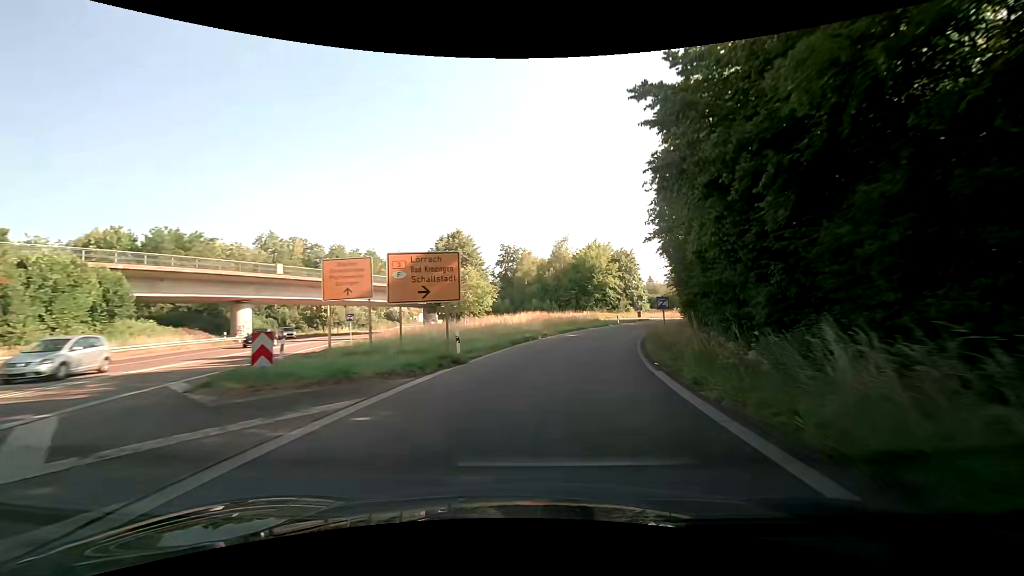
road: trunk_link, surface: asphalt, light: Day
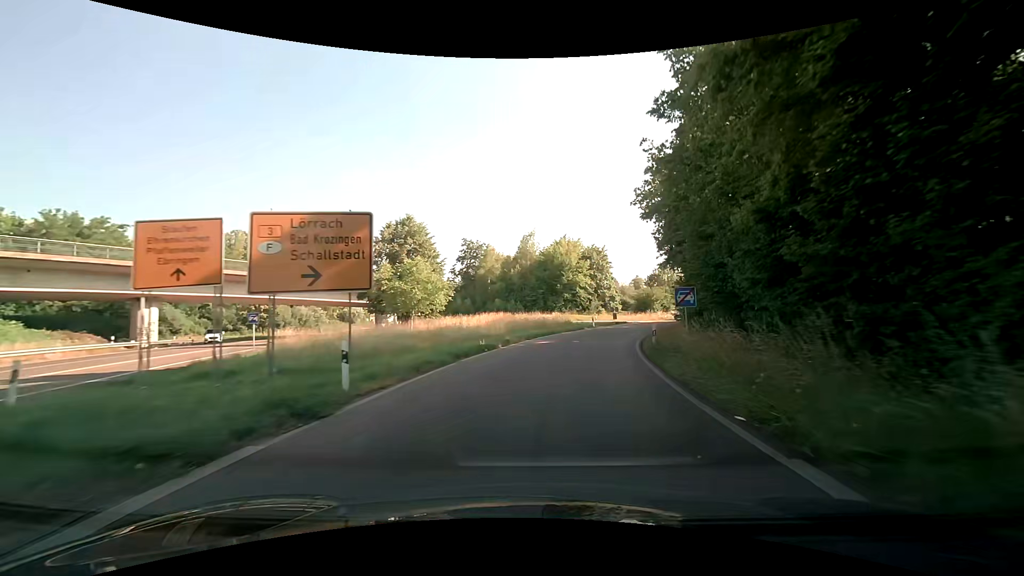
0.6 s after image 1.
(+0.2, +8.2) m; +3°
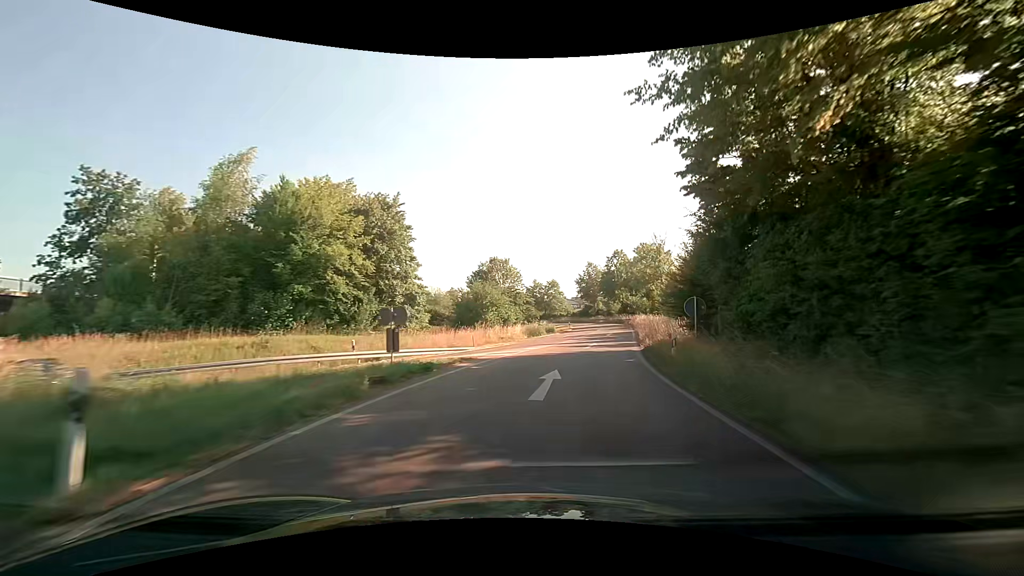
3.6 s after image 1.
(+8.0, +41.6) m; +21°
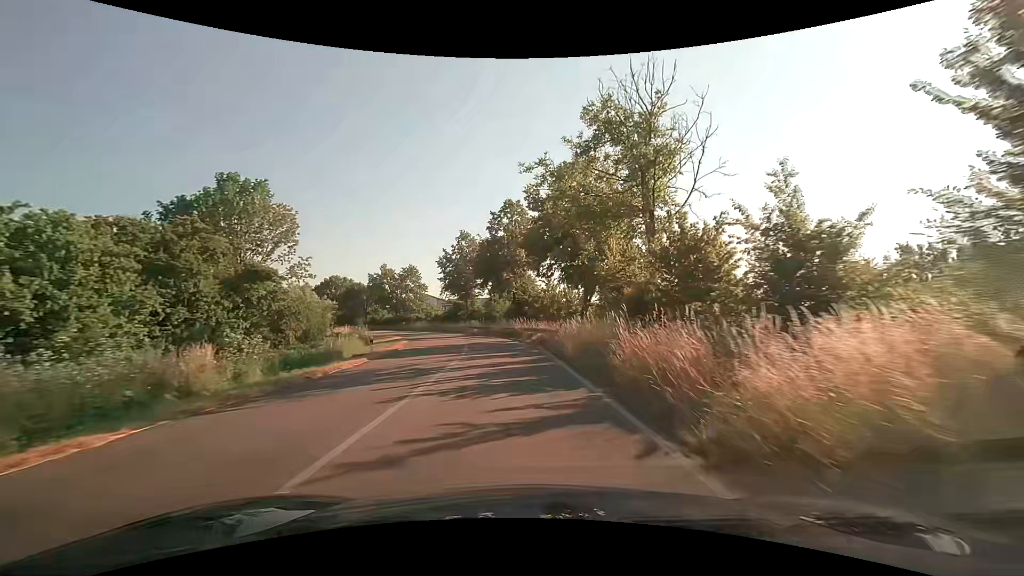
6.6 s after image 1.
(+7.0, +42.2) m; +14°
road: primary_link
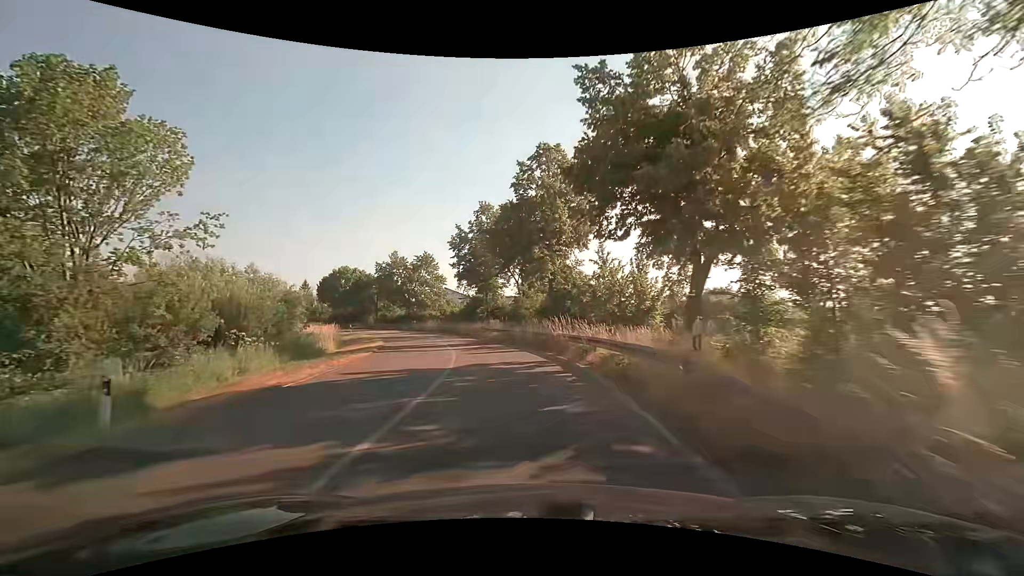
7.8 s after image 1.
(-0.4, +15.5) m; -4°
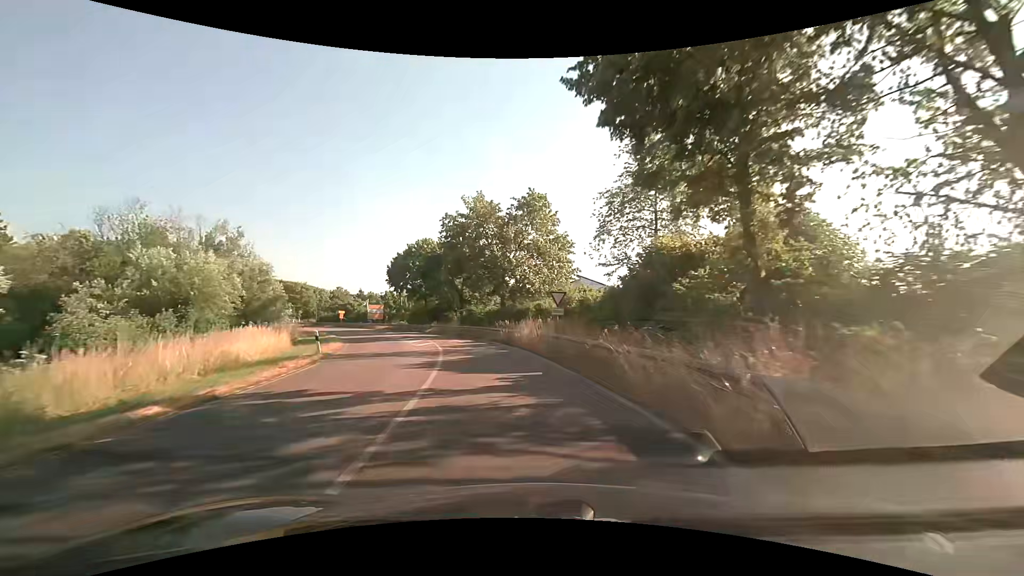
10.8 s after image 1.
(-4.8, +36.4) m; -15°
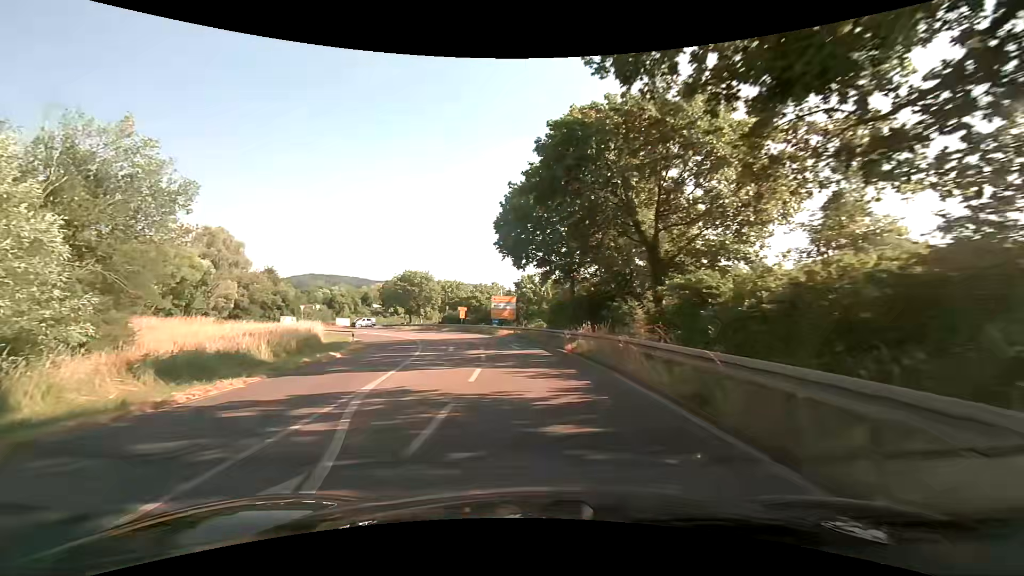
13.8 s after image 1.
(-4.7, +32.9) m; -19°
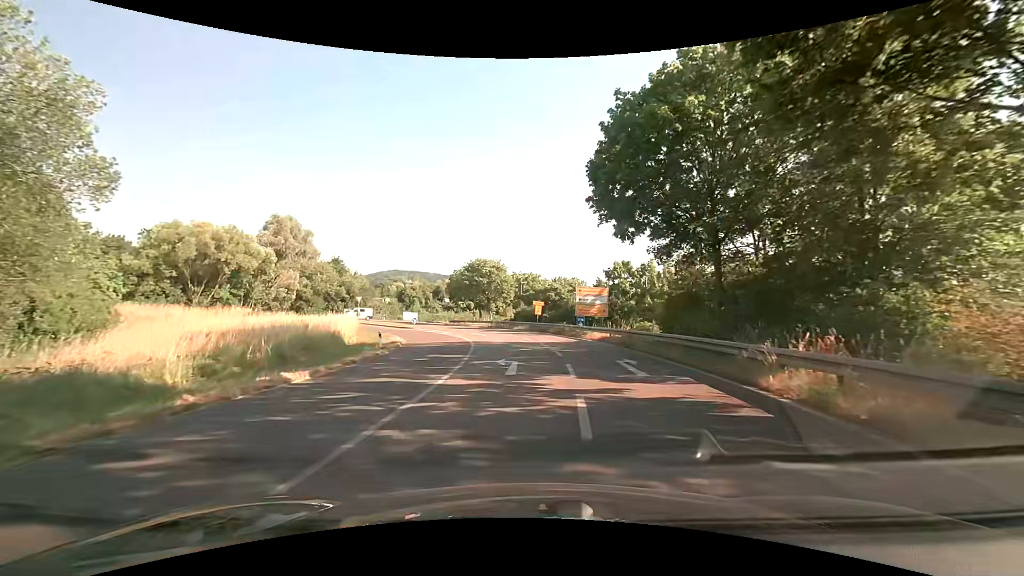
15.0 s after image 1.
(-1.2, +11.4) m; -10°
(0, +10) (-1, +20) (-2, +30) (-3, +40) (-6, +49) (-11, +58) (-17, +66) (-27, +67) (-35, +62) (-40, +54) m
